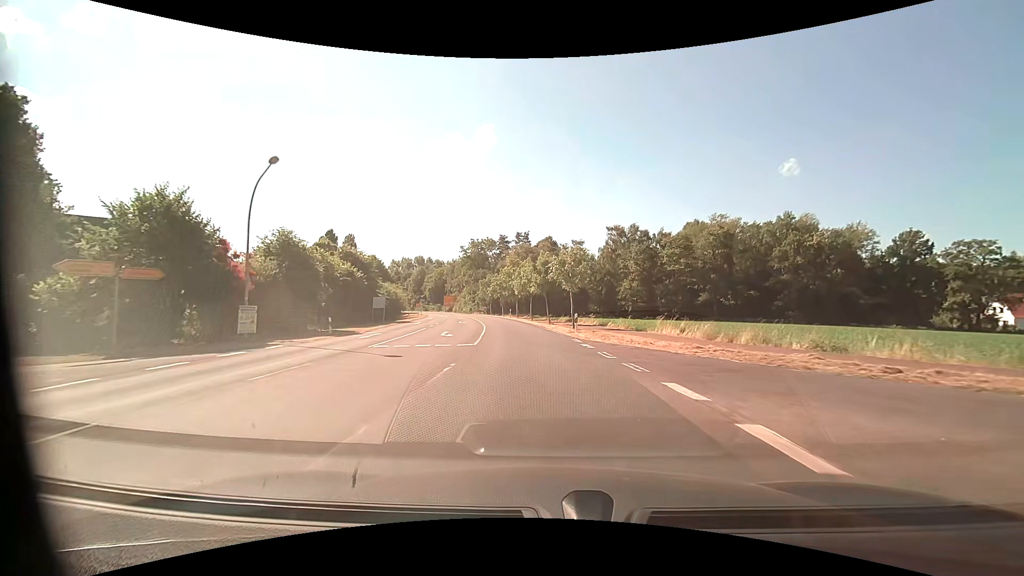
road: secondary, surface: asphalt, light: Day
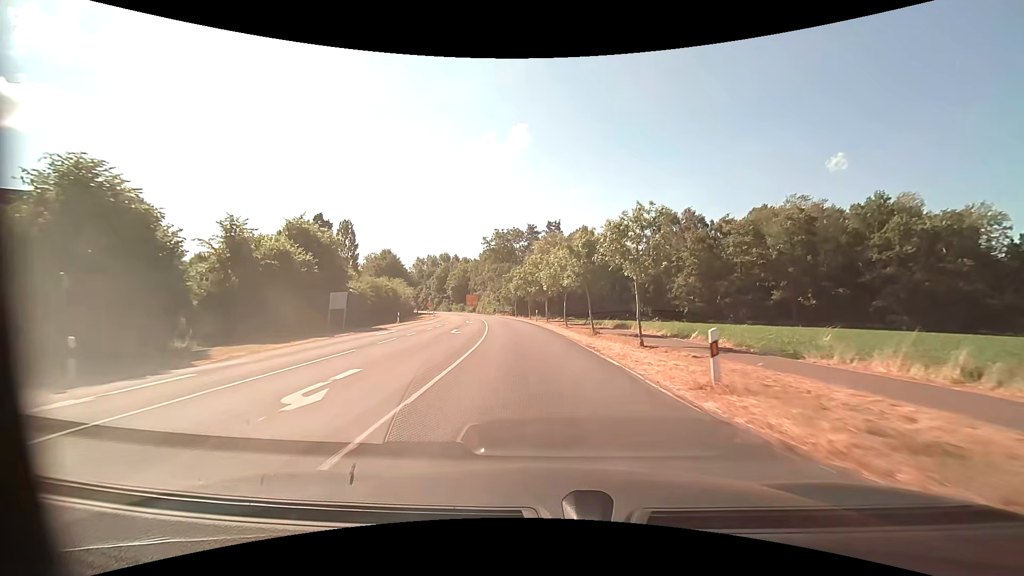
(-0.7, +17.1) m; -4°
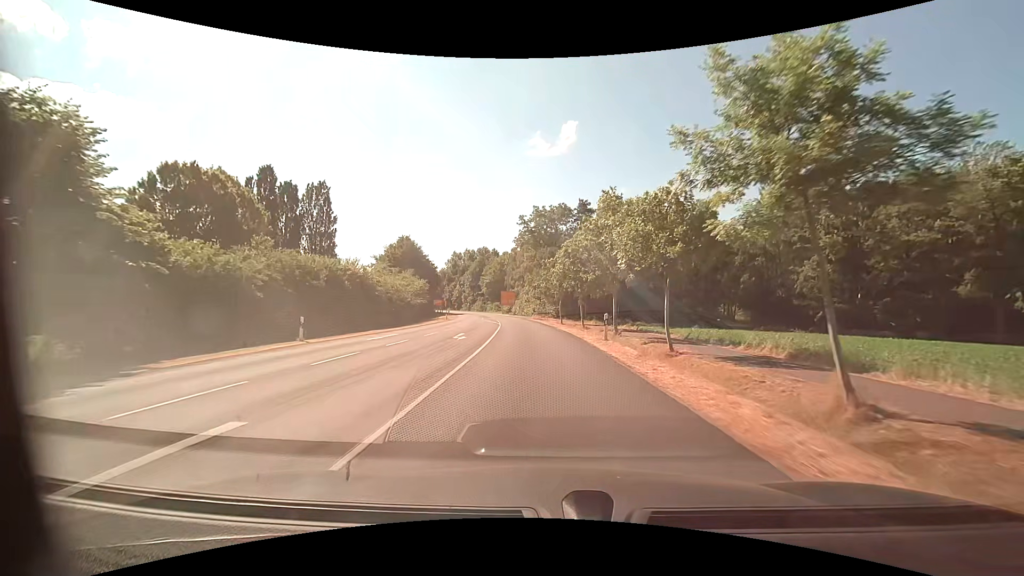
(-1.4, +25.6) m; -6°
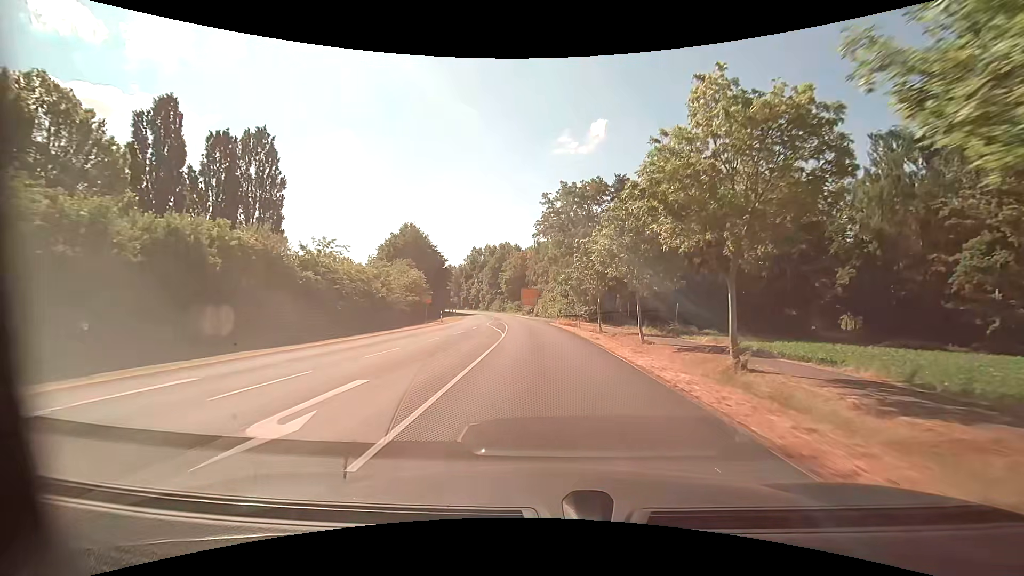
(-0.5, +17.1) m; -3°
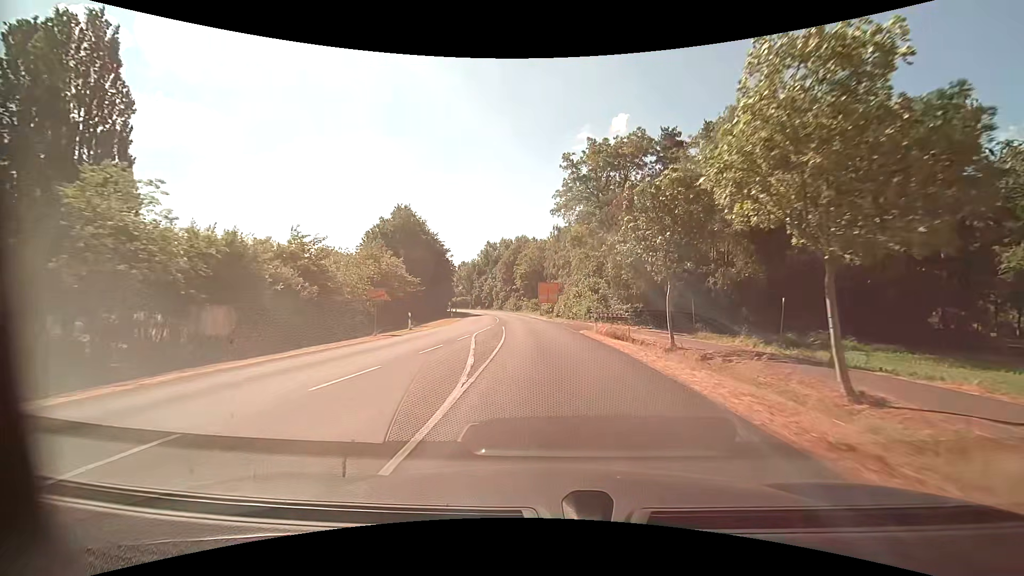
(-0.4, +17.1) m; -3°
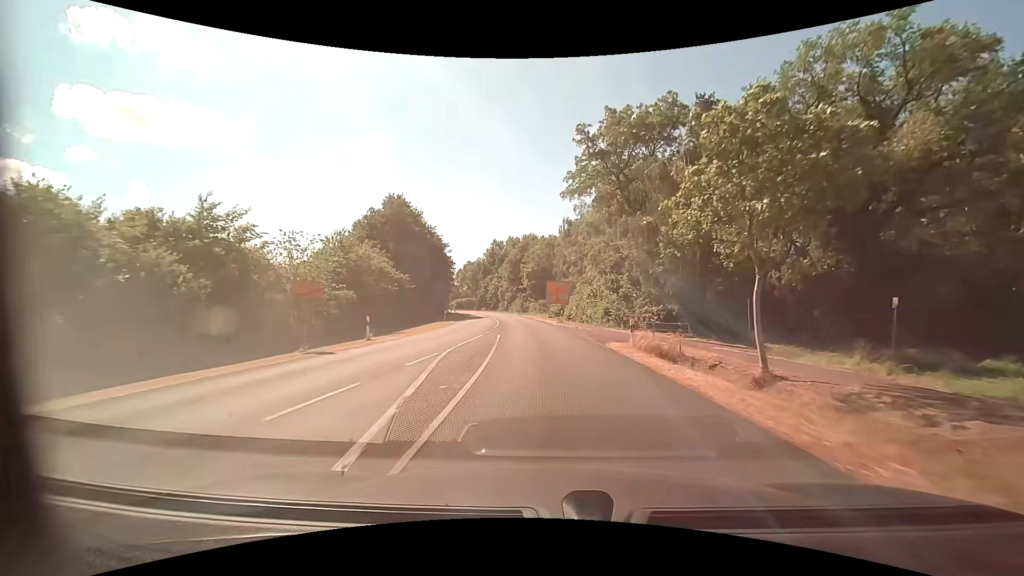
(-0.1, +8.6) m; -1°
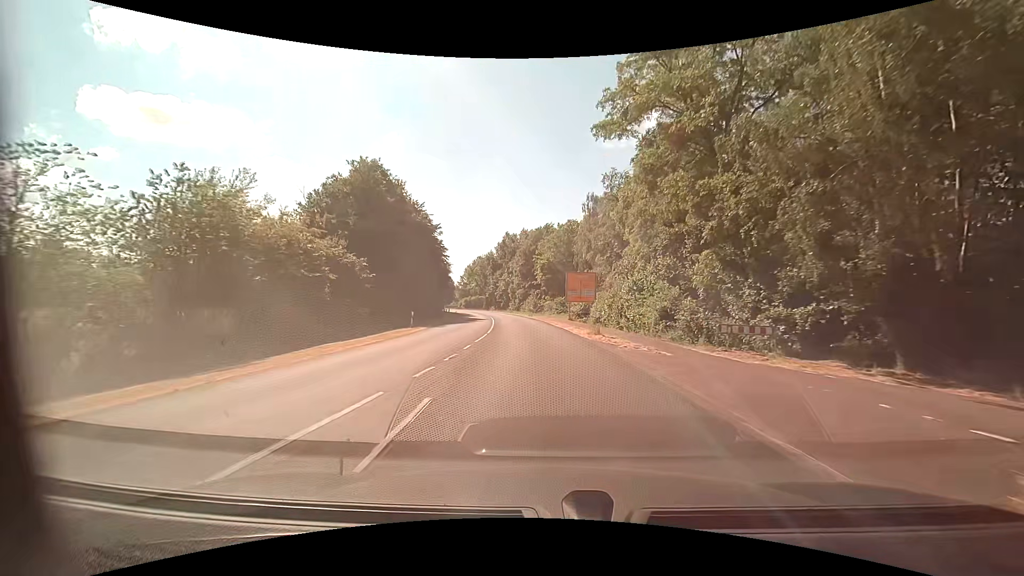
(-0.3, +17.2) m; -1°
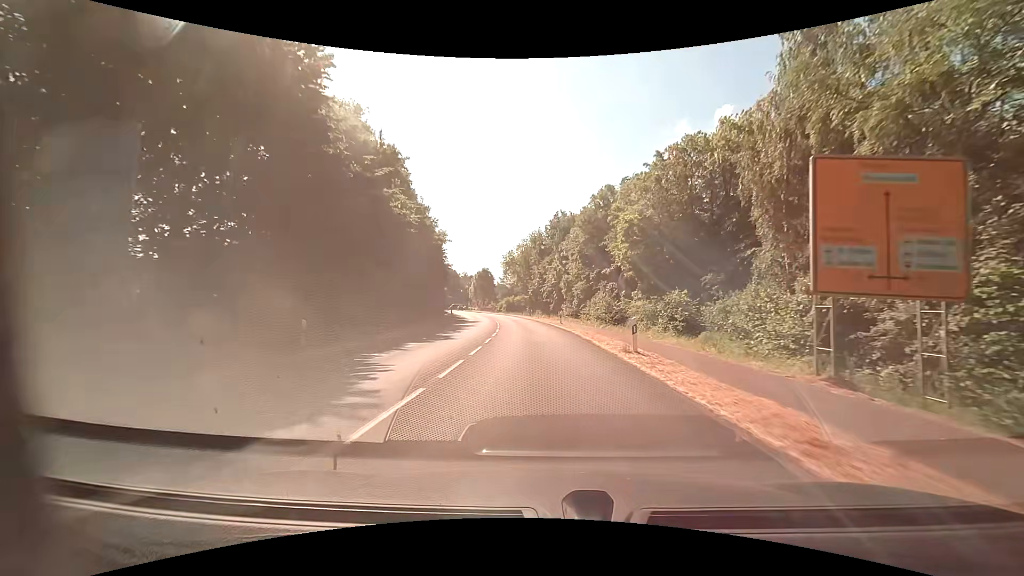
(-2.7, +42.7) m; -7°
(0, +10) (-1, +20) (-1, +30) (-2, +40) (-3, +50) (-5, +60) (-6, +70) (-8, +79) (-10, +89) (-13, +99) m
